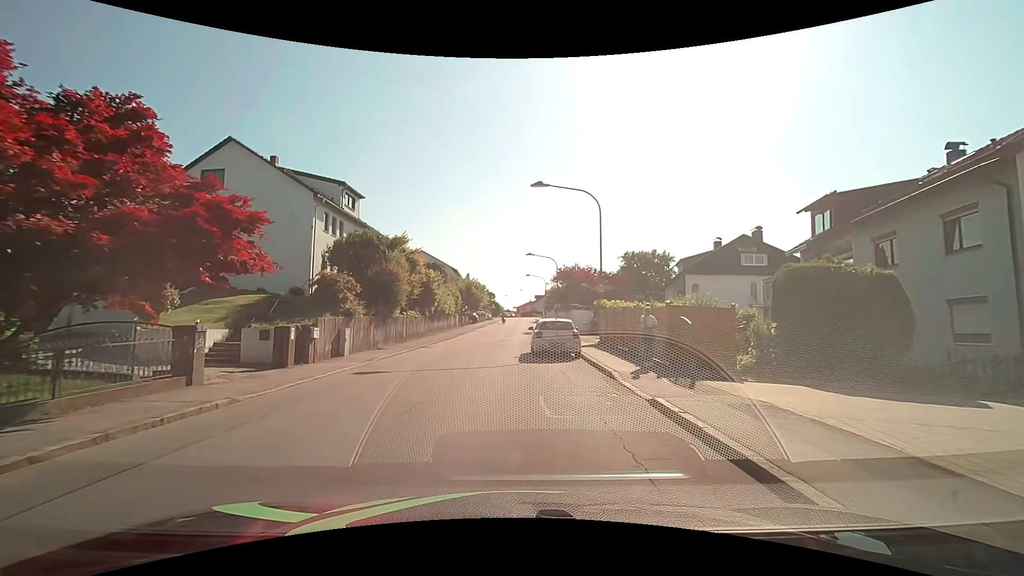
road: unclassified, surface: asphalt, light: Day
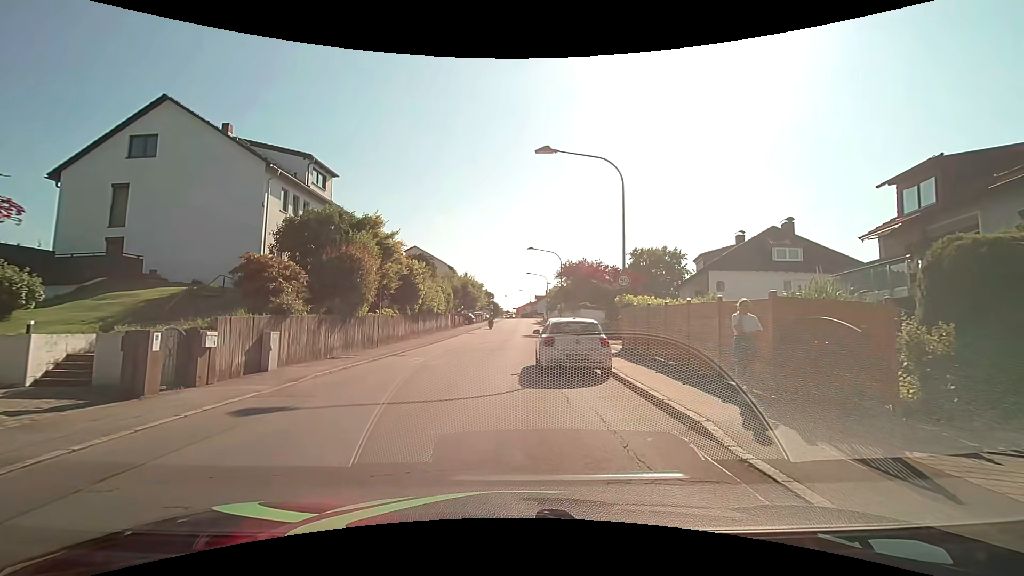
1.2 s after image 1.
(0.0, +5.6) m; +1°
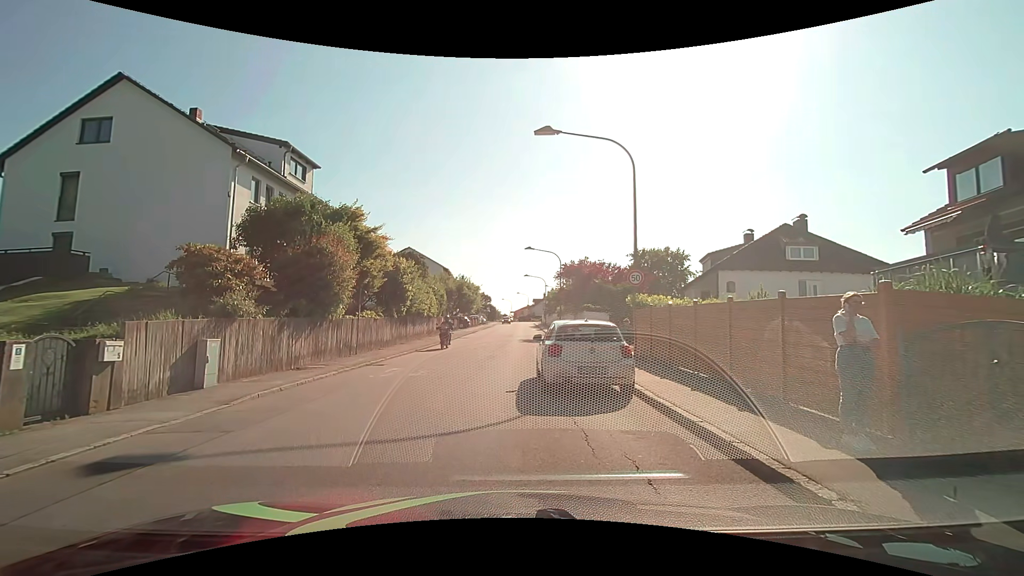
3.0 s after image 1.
(0.0, +2.5) m; +2°
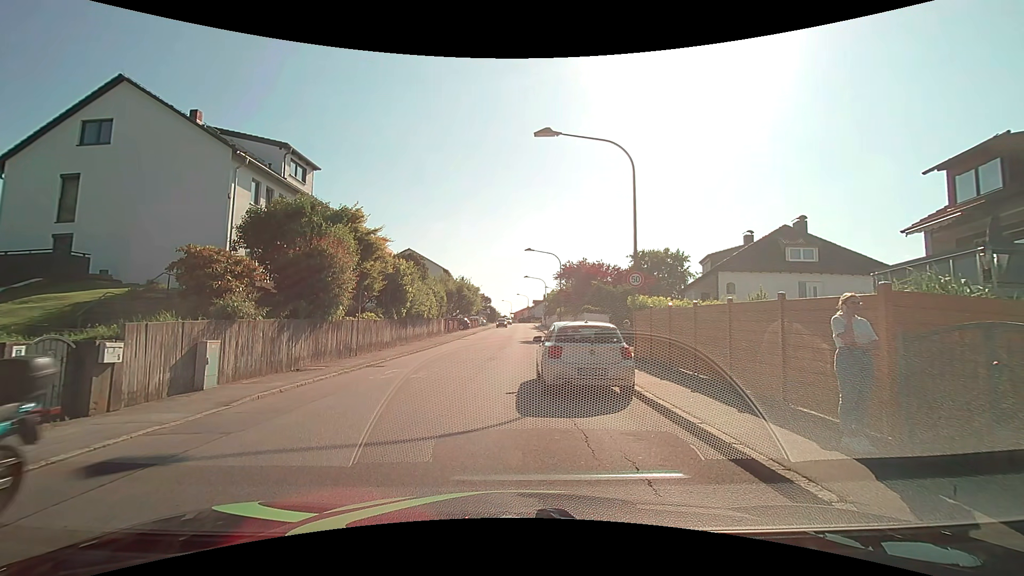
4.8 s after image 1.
(0.0, +0.1) m; 0°
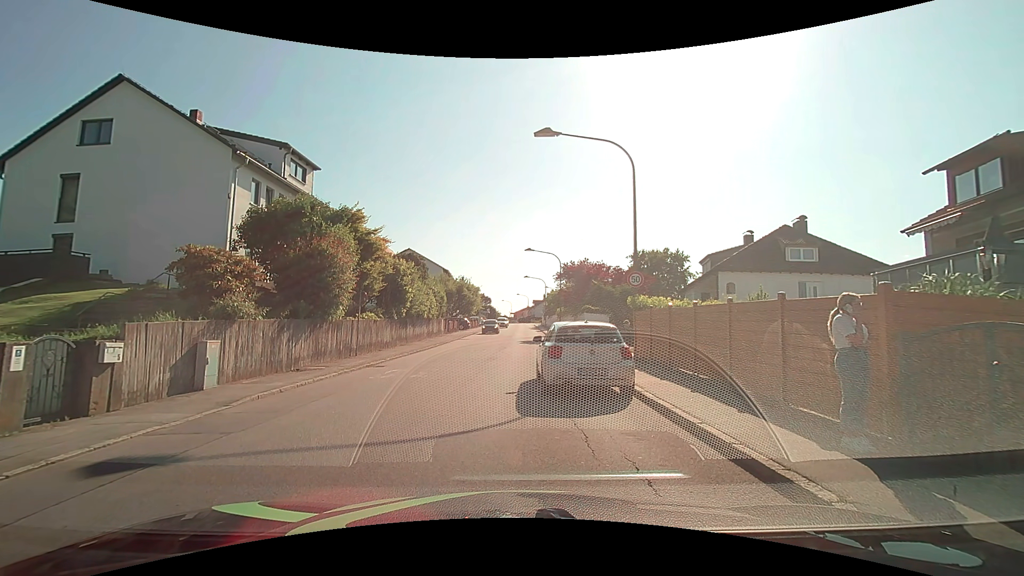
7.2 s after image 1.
(0.0, 0.0) m; 0°
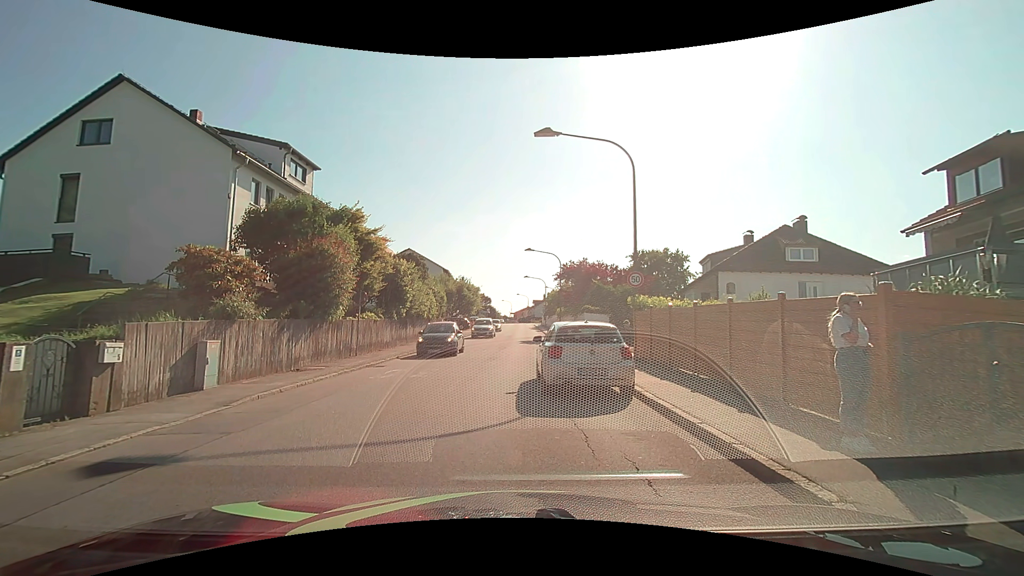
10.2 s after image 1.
(0.0, 0.0) m; 0°
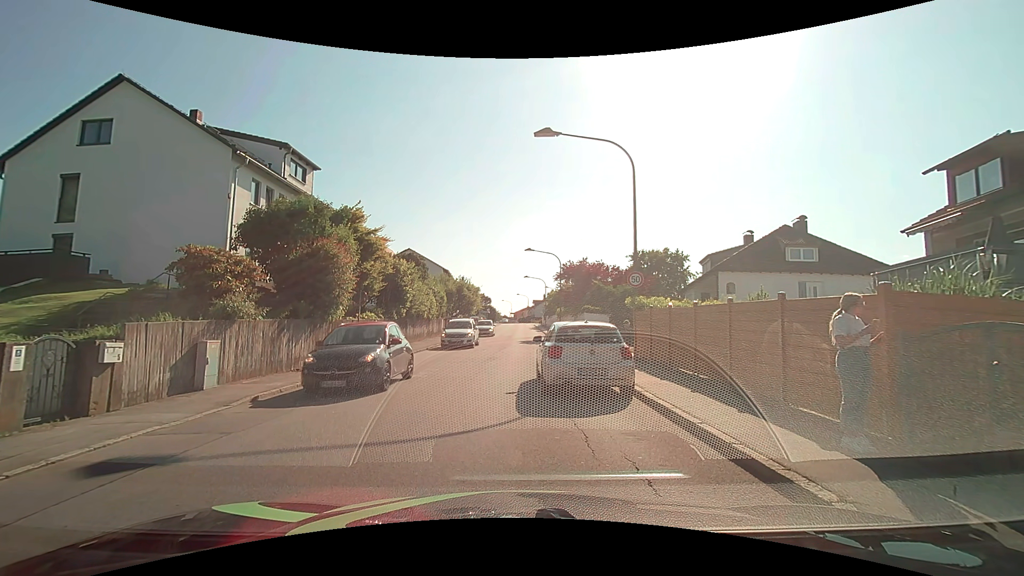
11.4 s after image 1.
(0.0, 0.0) m; 0°
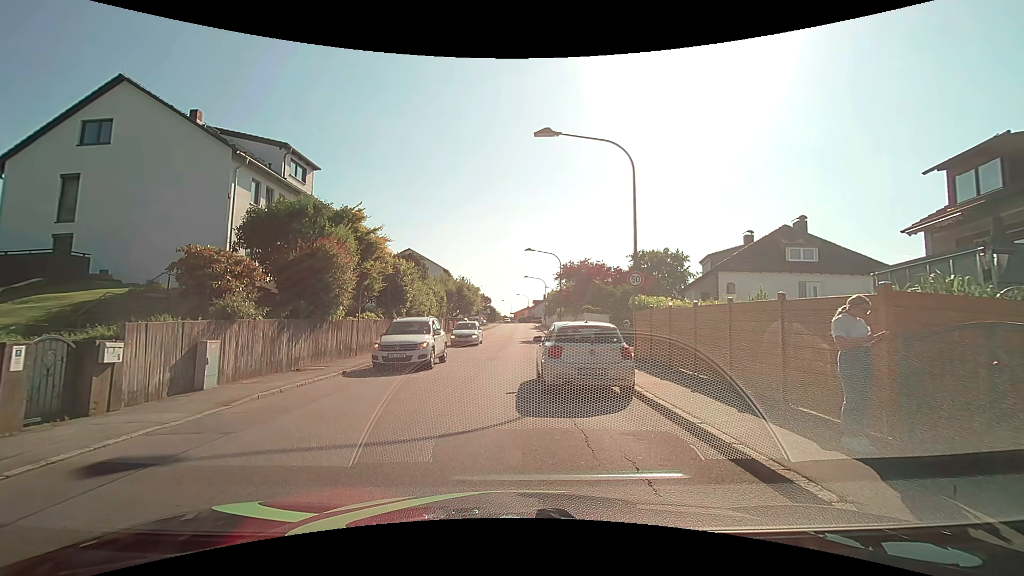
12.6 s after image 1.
(0.0, 0.0) m; 0°
(-2, +10) (-2, +20) (-1, +30) (-1, +40) (-2, +50) (-2, +60) (-3, +70) (-3, +80) (-3, +90) (-4, +100) m
